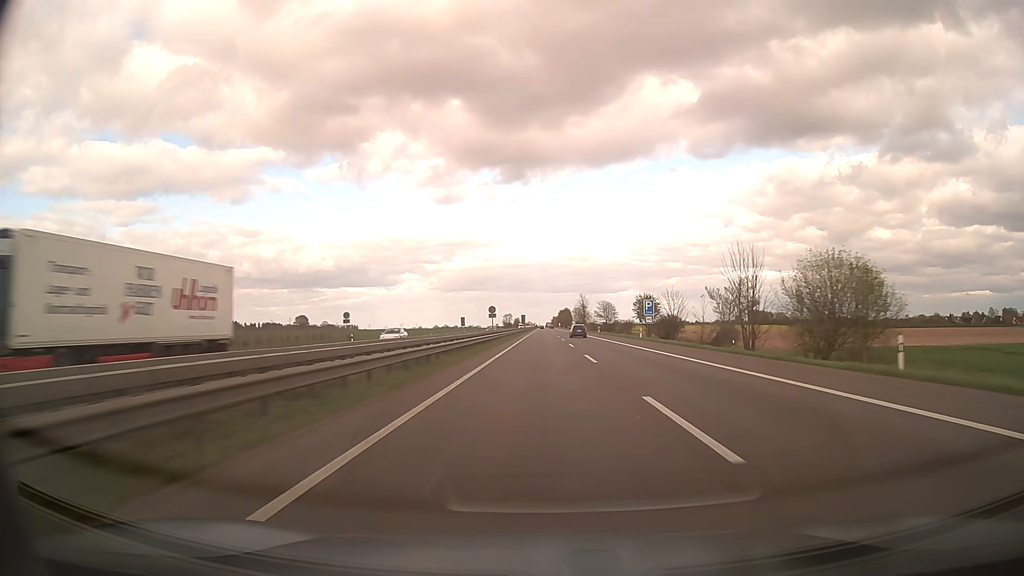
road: motorway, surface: asphalt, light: Day
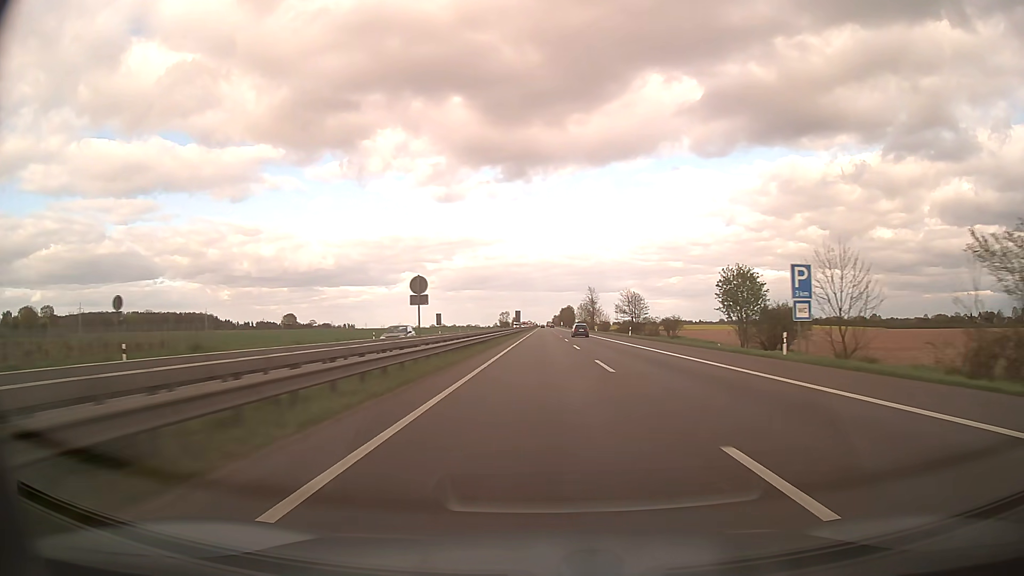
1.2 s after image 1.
(0.0, +41.2) m; 0°
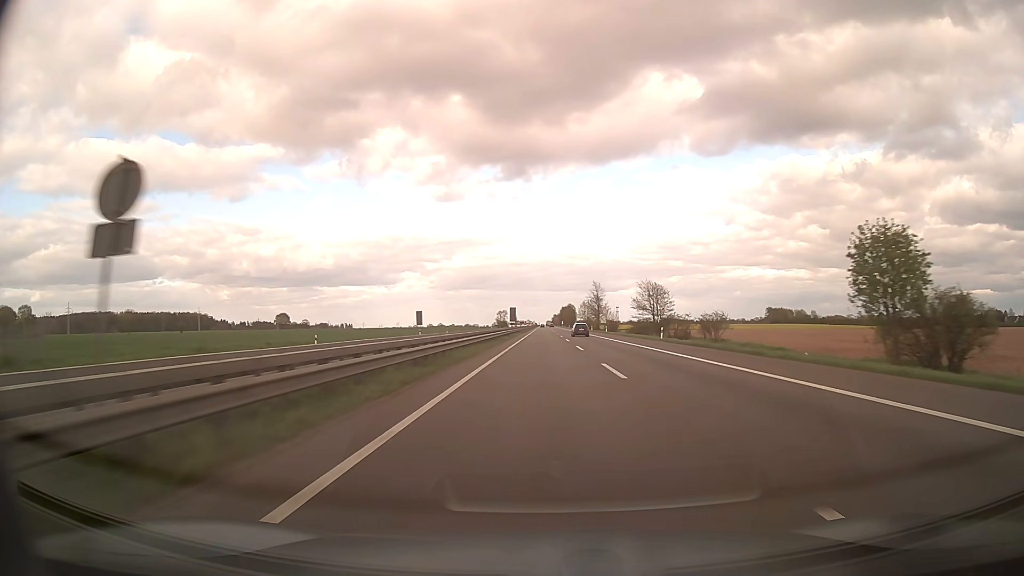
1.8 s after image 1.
(0.0, +20.6) m; 0°
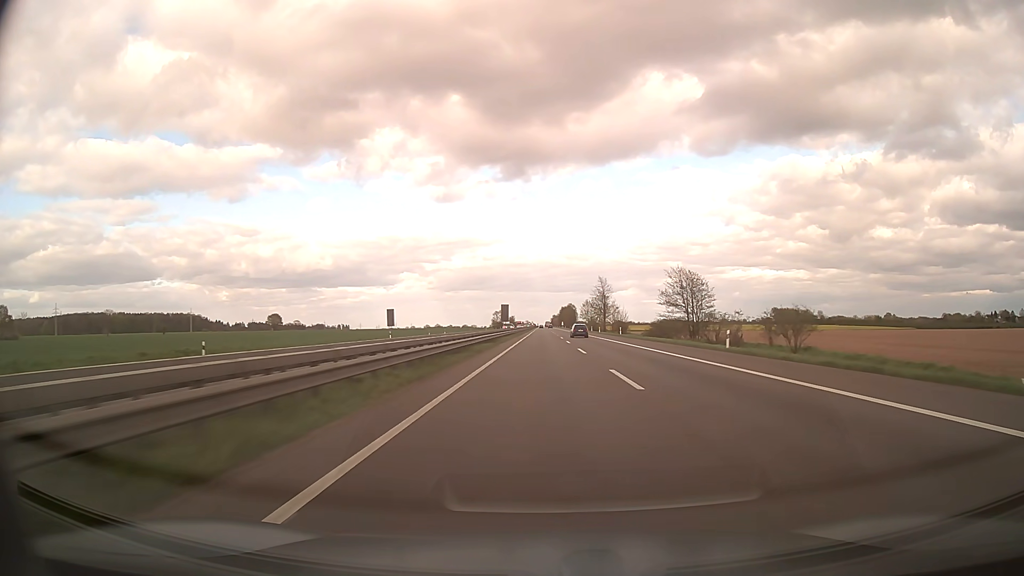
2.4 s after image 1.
(0.0, +20.6) m; 0°
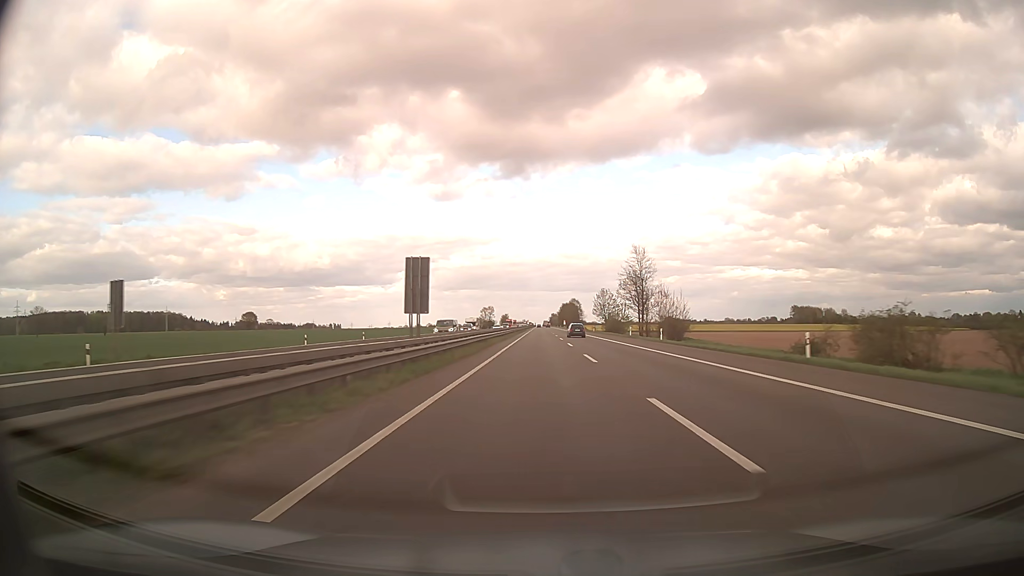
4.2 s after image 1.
(+0.1, +61.8) m; 0°
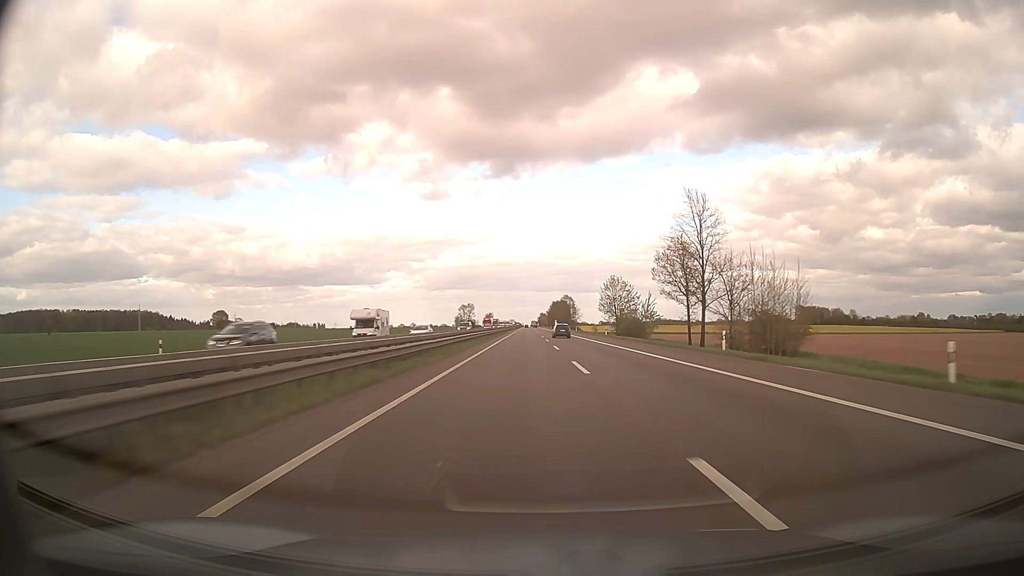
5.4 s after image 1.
(+0.2, +41.2) m; +1°
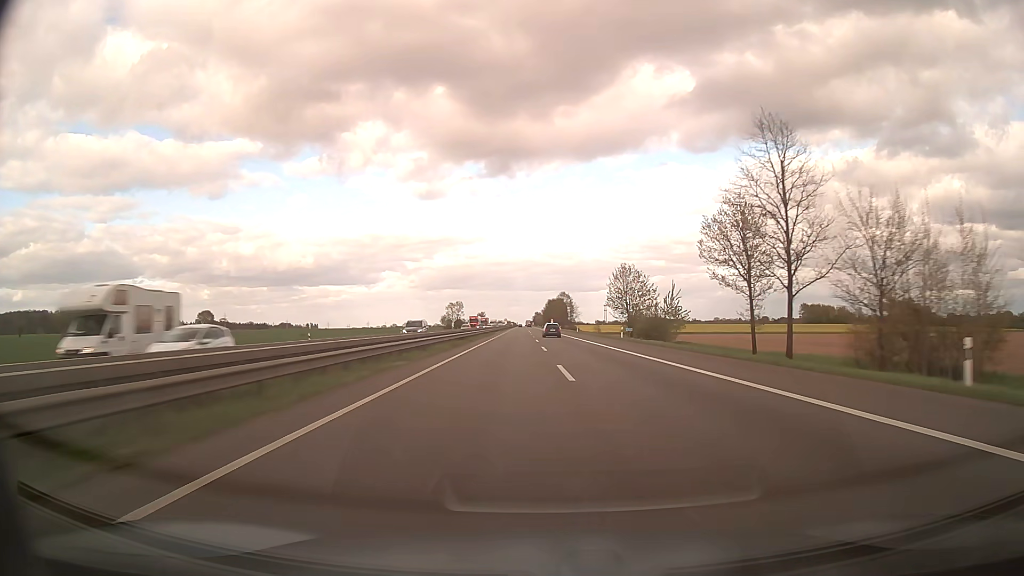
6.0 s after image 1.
(+0.1, +20.6) m; +1°
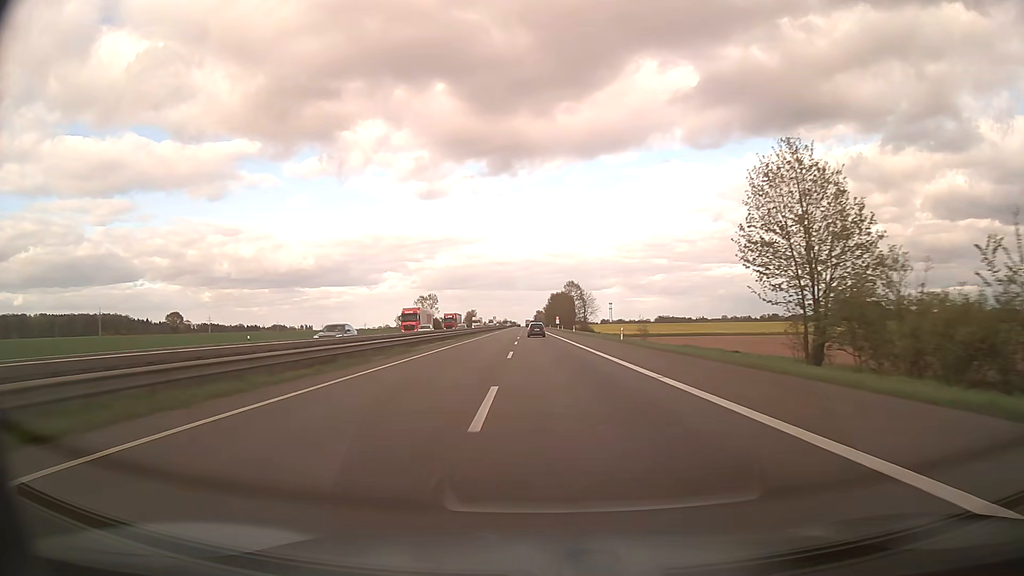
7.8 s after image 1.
(+0.2, +61.1) m; 0°
(0, +10) (0, +20) (0, +30) (0, +40) (0, +50) (0, +60) (-1, +70) (-1, +80) (-1, +90) (-1, +100) m
